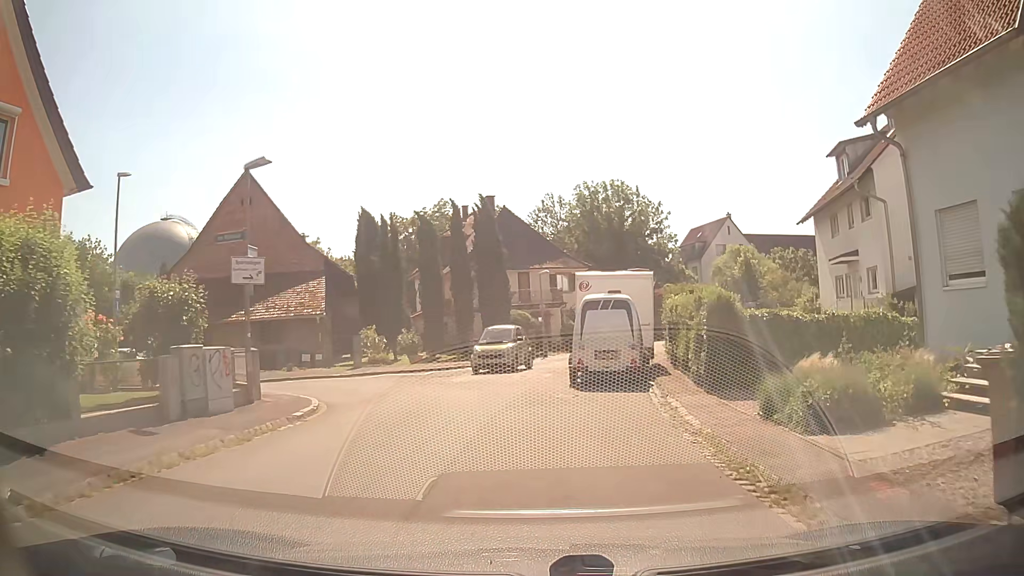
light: Day
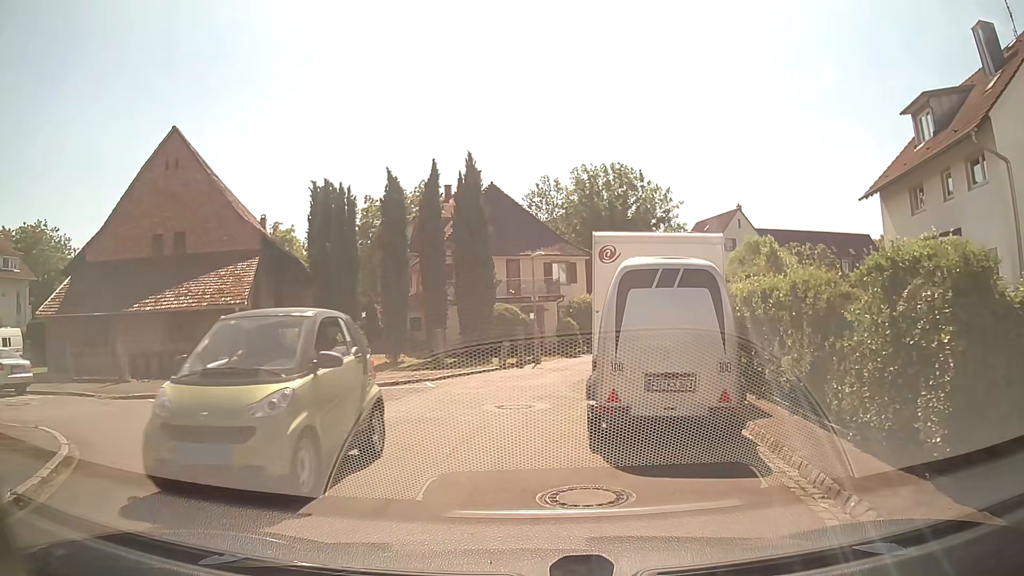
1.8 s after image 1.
(+0.1, +8.0) m; +2°
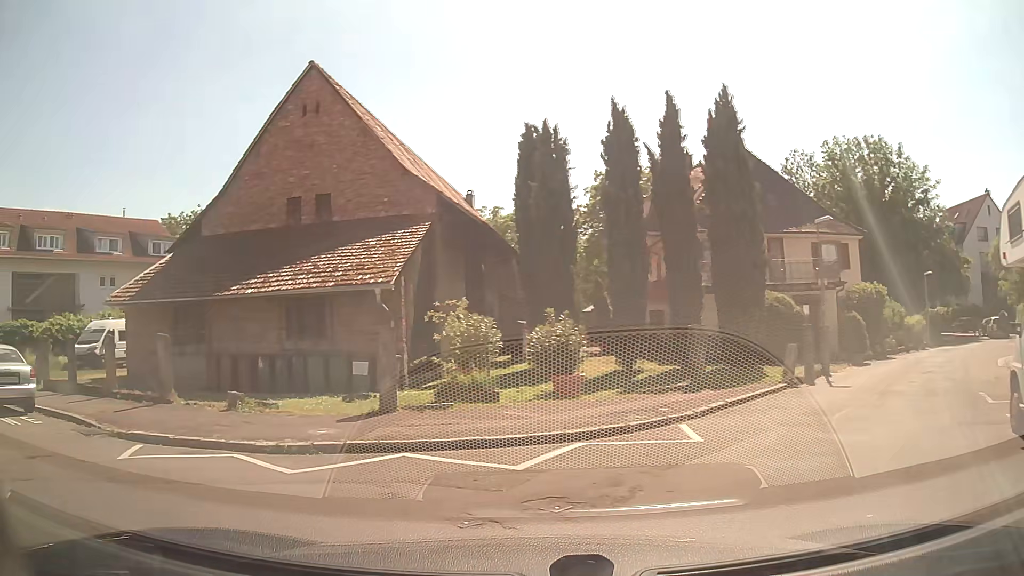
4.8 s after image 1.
(-1.1, +8.5) m; -22°
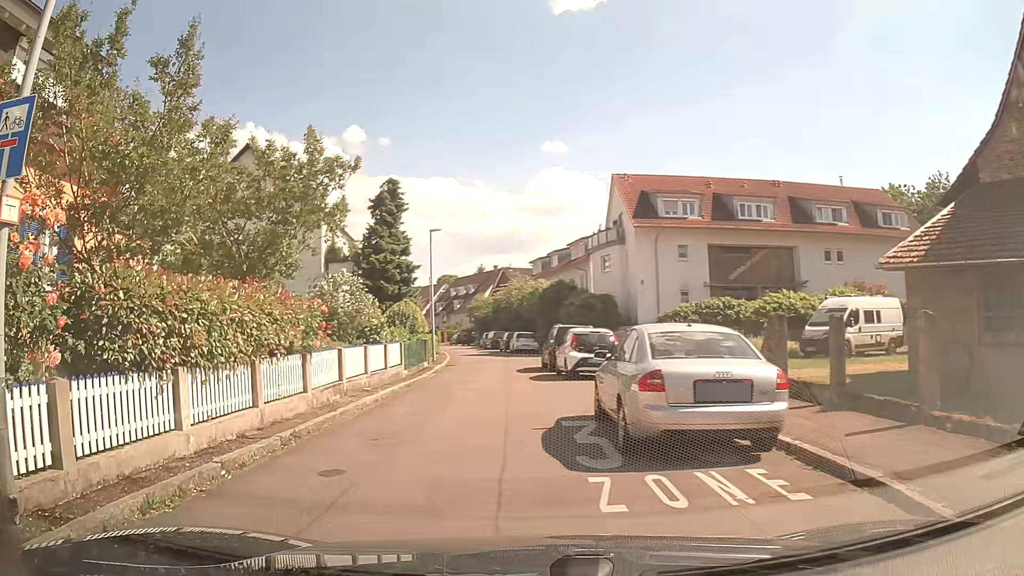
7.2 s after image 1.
(-3.7, +6.0) m; -59°
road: residential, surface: asphalt
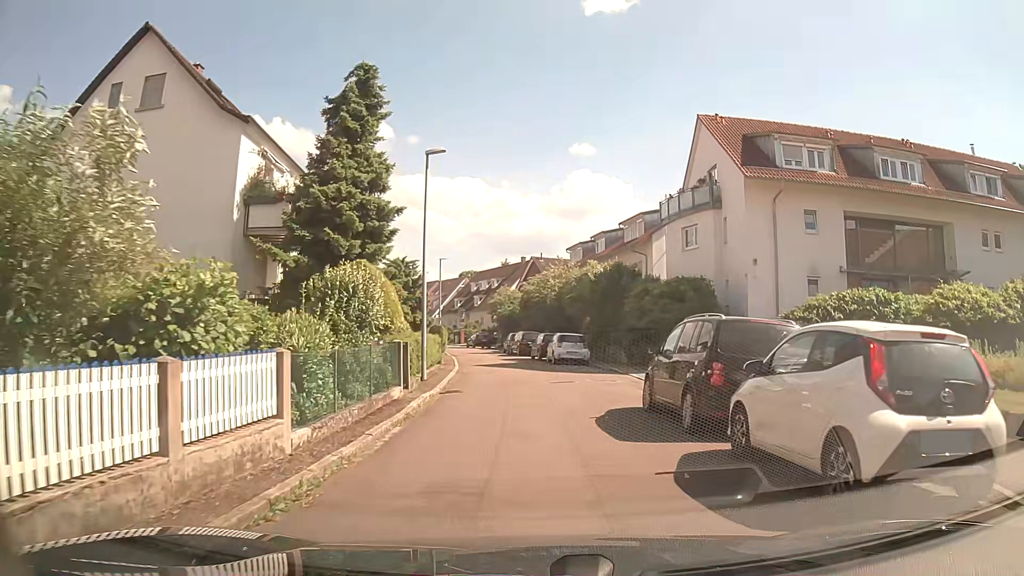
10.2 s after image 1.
(-1.4, +14.6) m; -3°
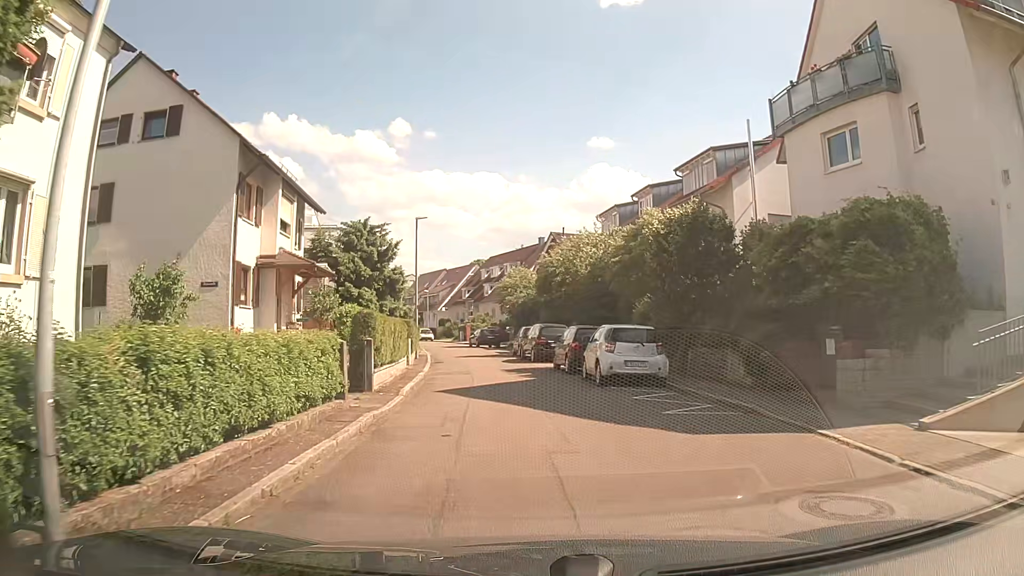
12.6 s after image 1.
(+0.2, +15.3) m; 0°
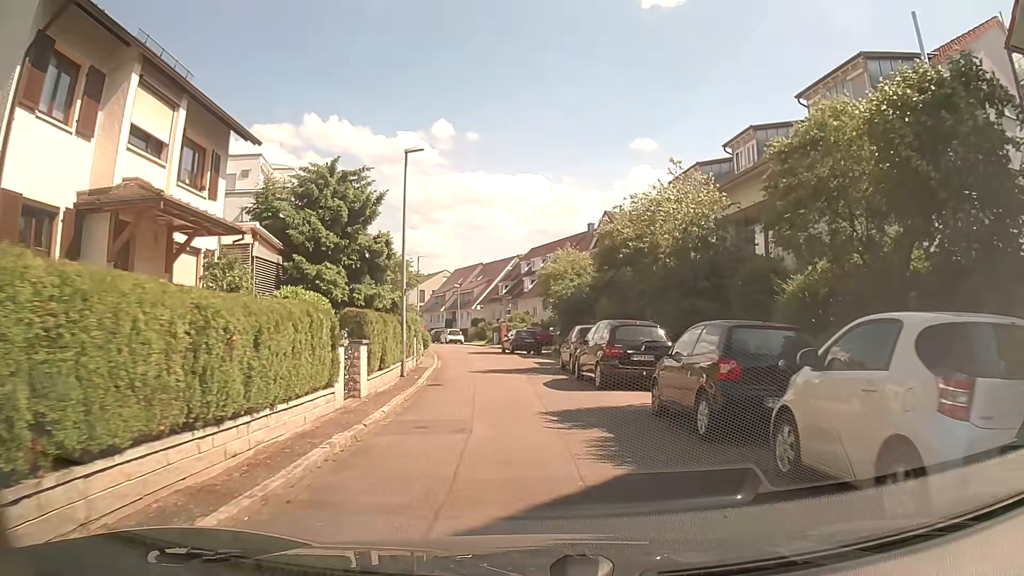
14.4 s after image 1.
(-0.4, +12.2) m; -5°
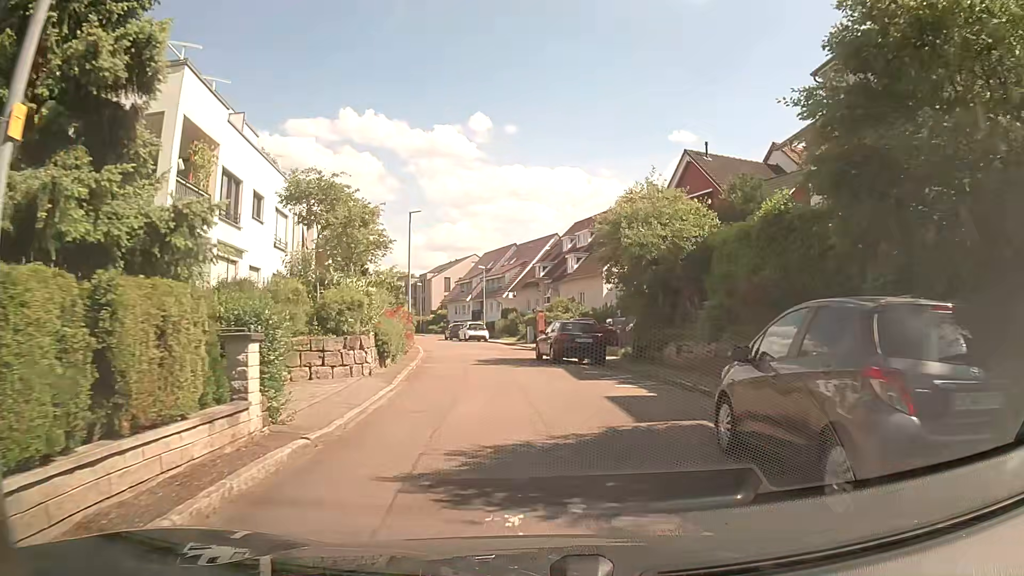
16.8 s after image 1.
(-0.2, +16.2) m; -2°
